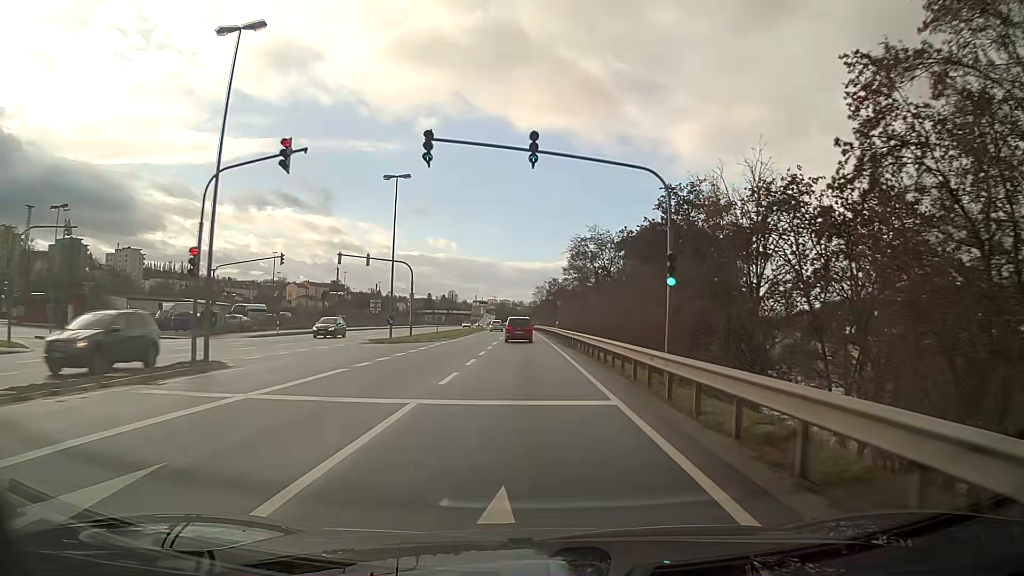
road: primary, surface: asphalt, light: Day
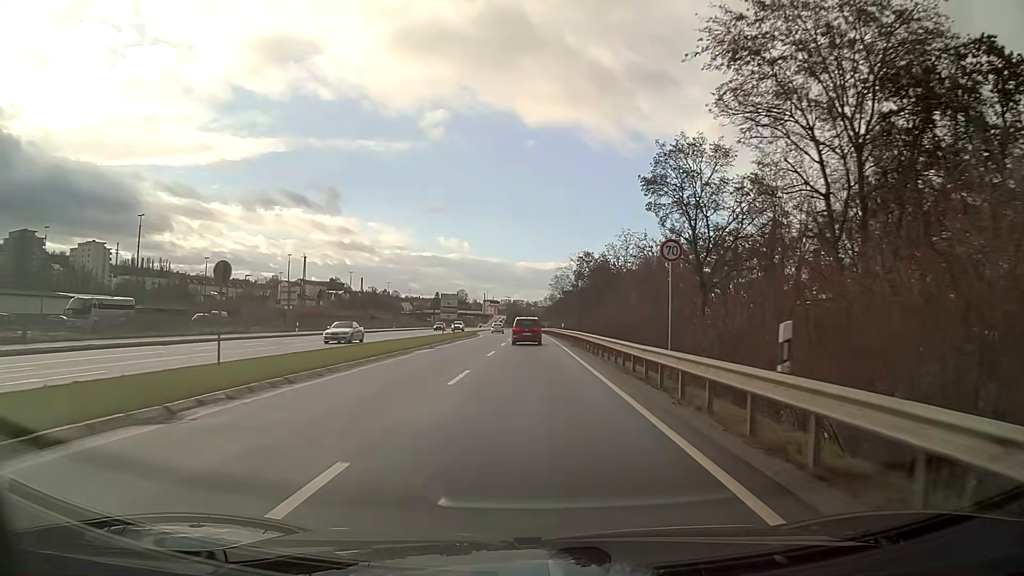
(-0.5, +48.1) m; -1°
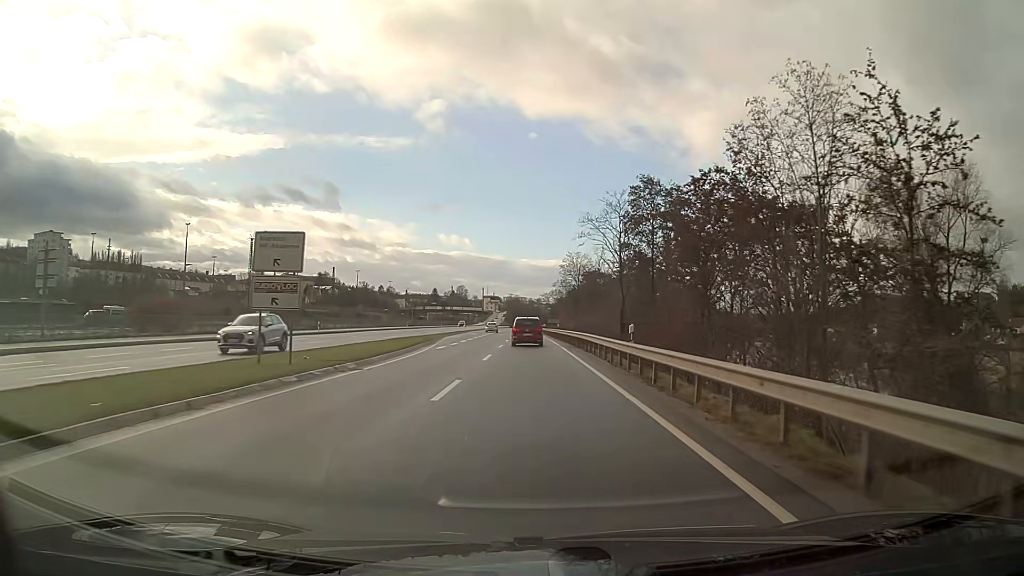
(-0.1, +39.2) m; 0°
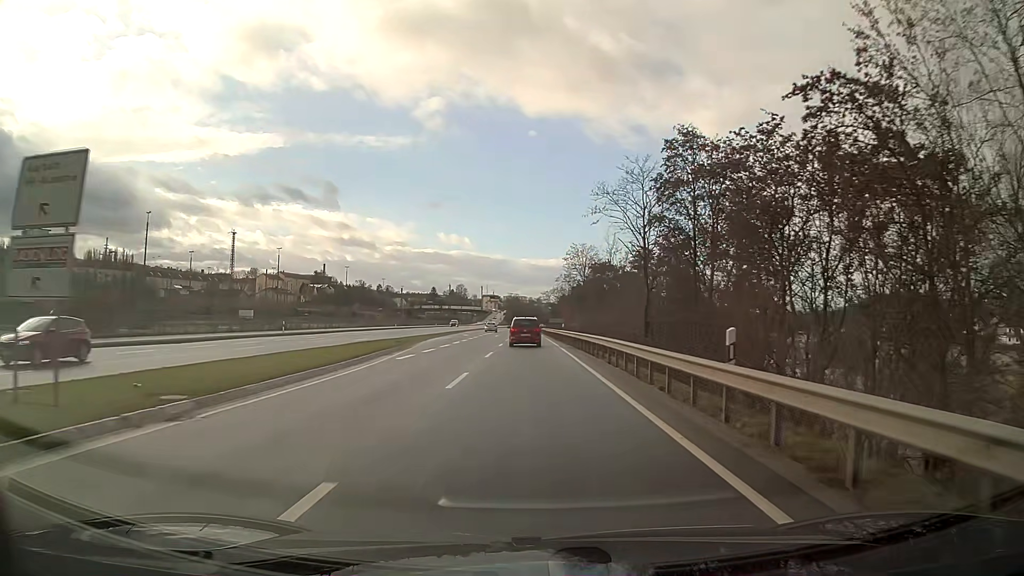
(0.0, +9.9) m; 0°
